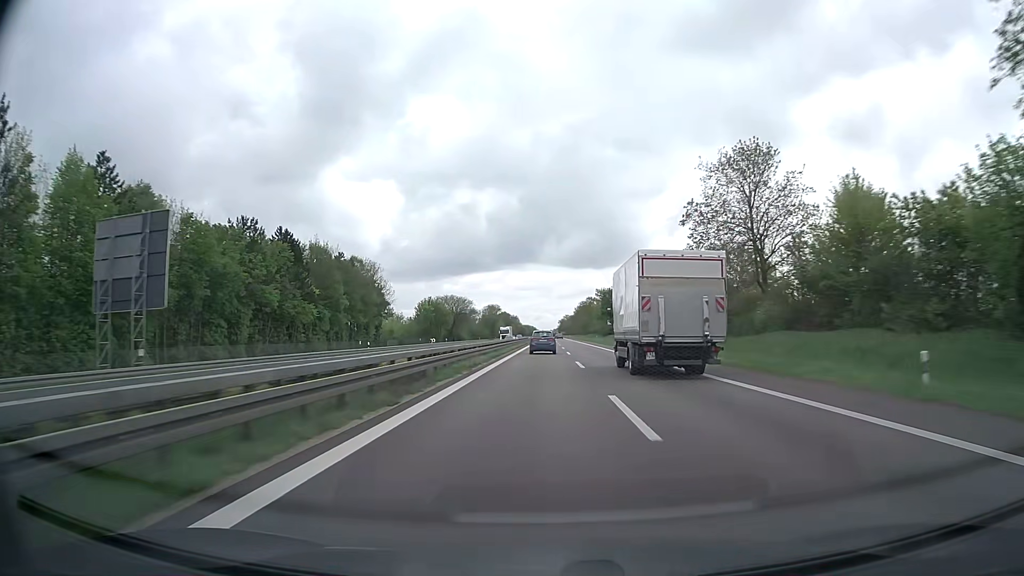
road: trunk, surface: asphalt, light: Day
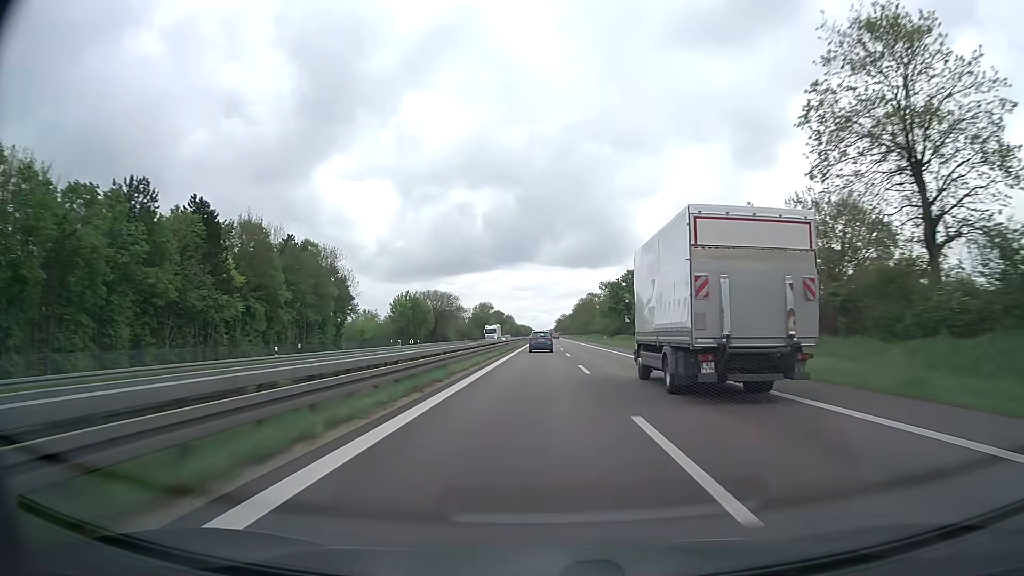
(+0.1, +21.7) m; 0°
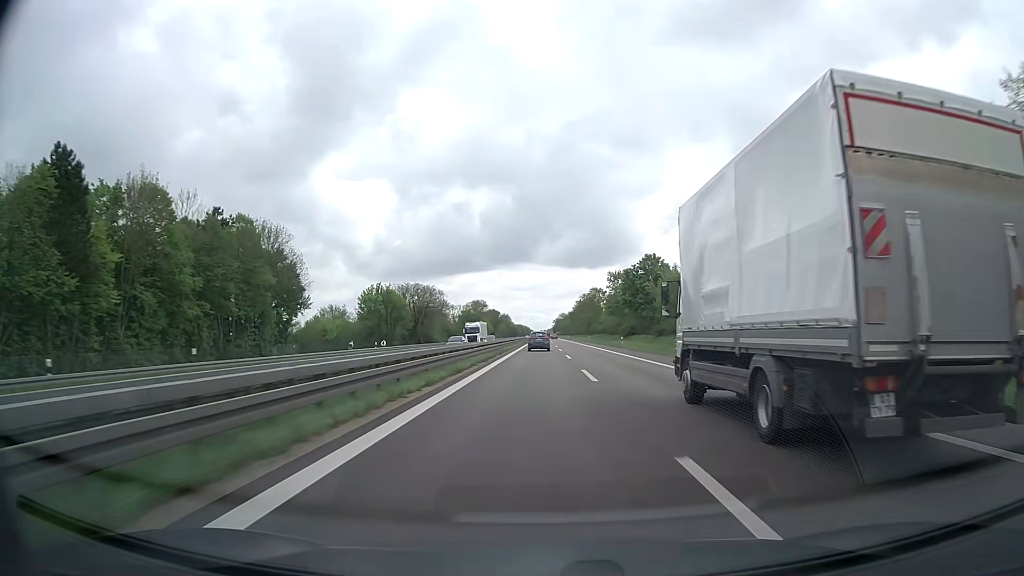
(0.0, +21.8) m; 0°
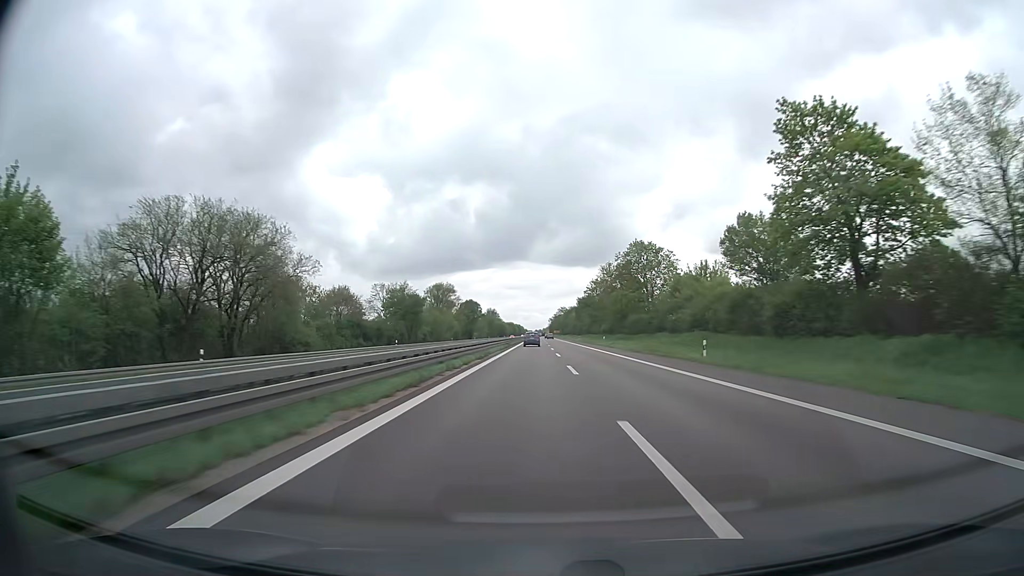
(0.0, +87.2) m; 0°
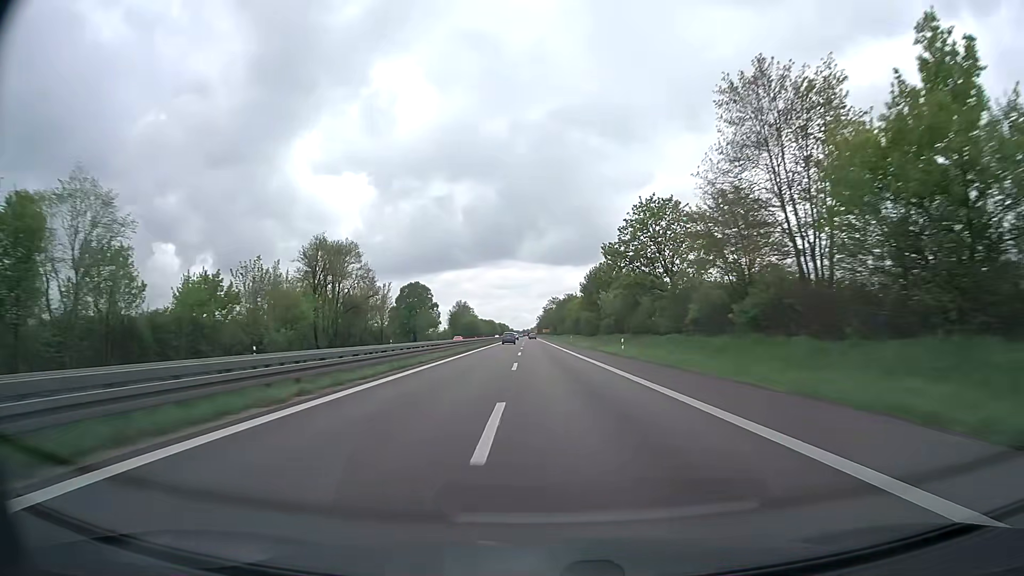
(+0.9, +87.4) m; +1°
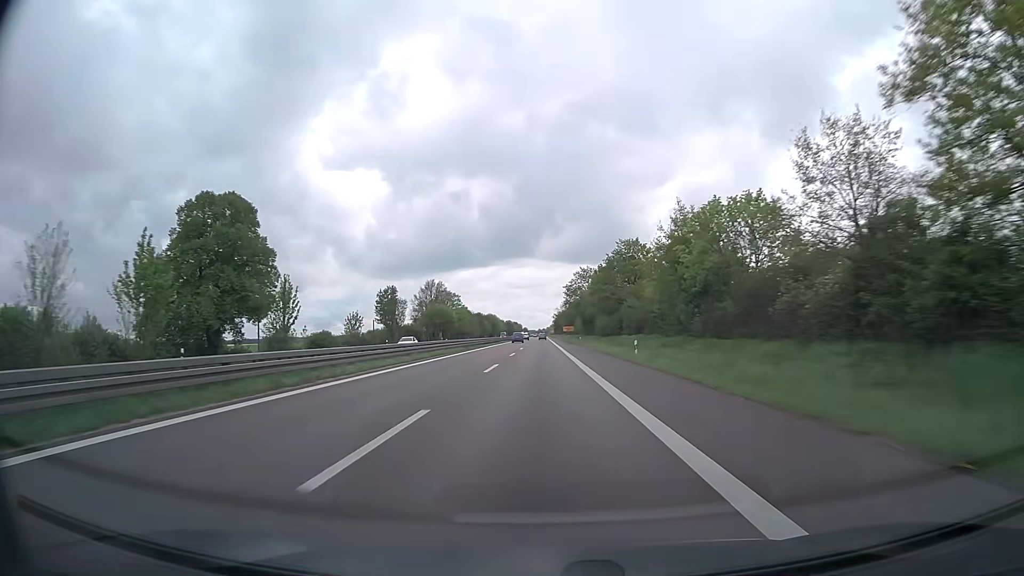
(-1.2, +109.7) m; -1°
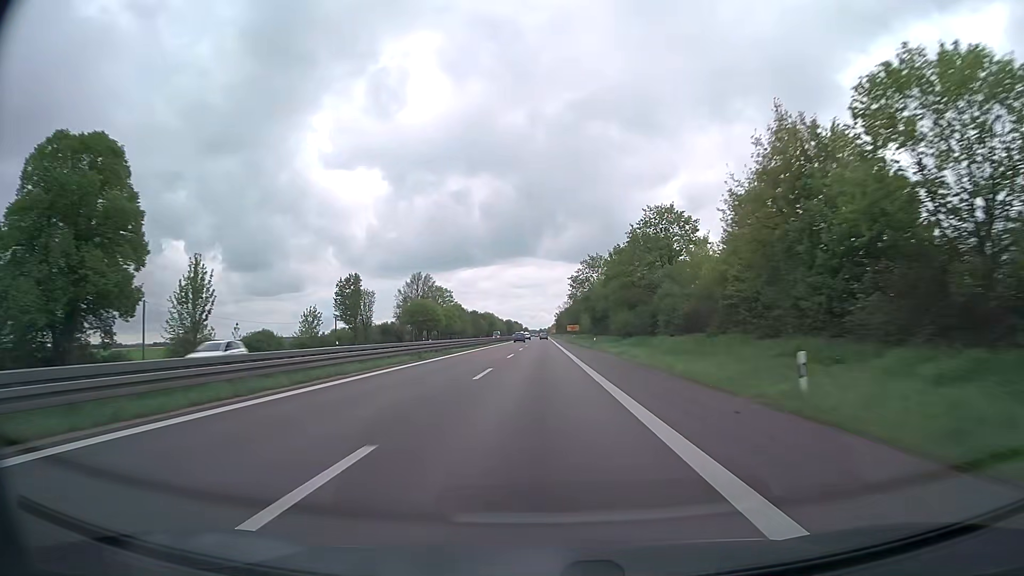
(0.0, +22.0) m; 0°
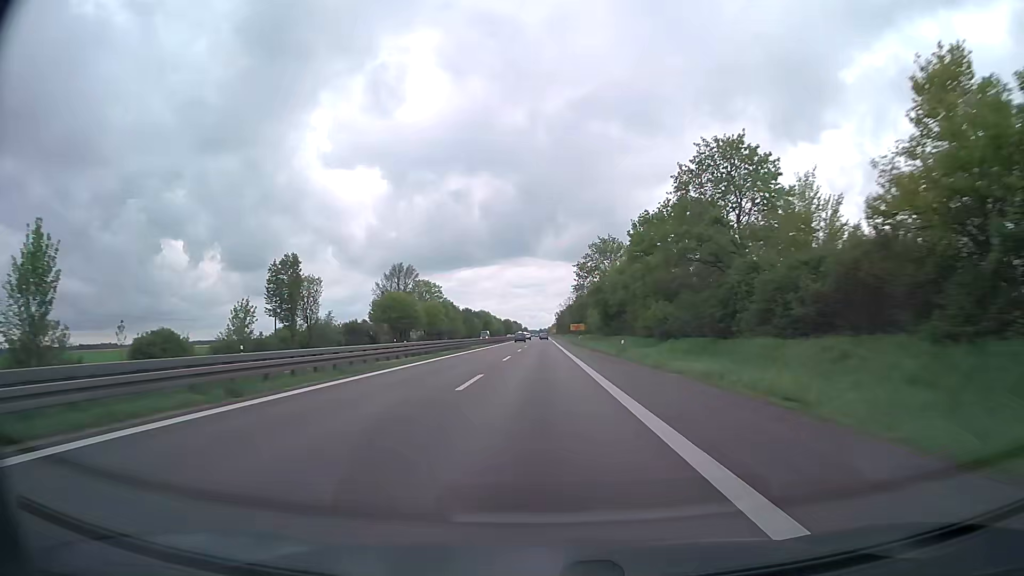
(-0.1, +22.0) m; 0°
(0, +10) (0, +20) (0, +30) (0, +40) (0, +50) (0, +60) (0, +70) (0, +80) (0, +90) (0, +100) m
